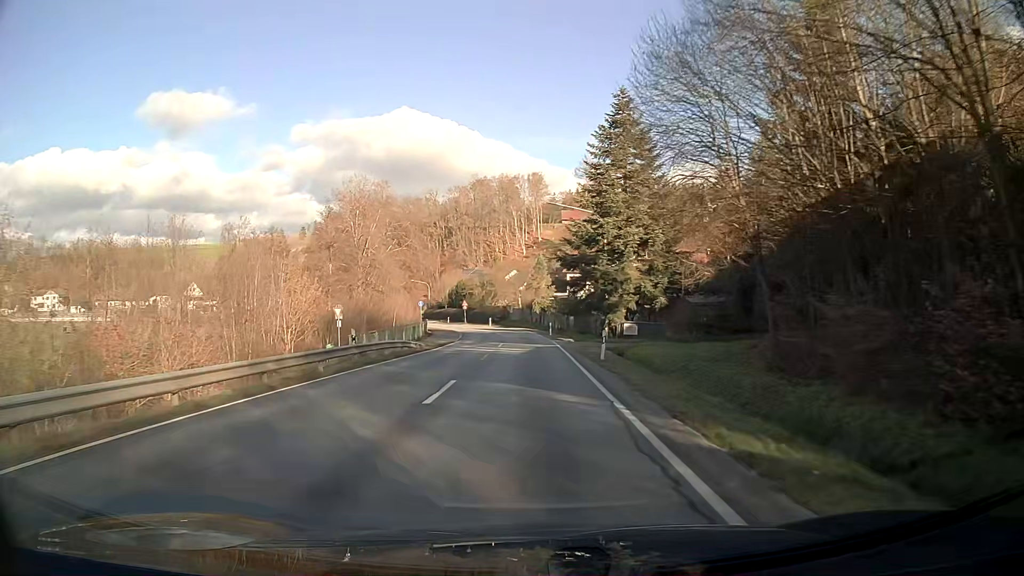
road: secondary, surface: asphalt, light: Day
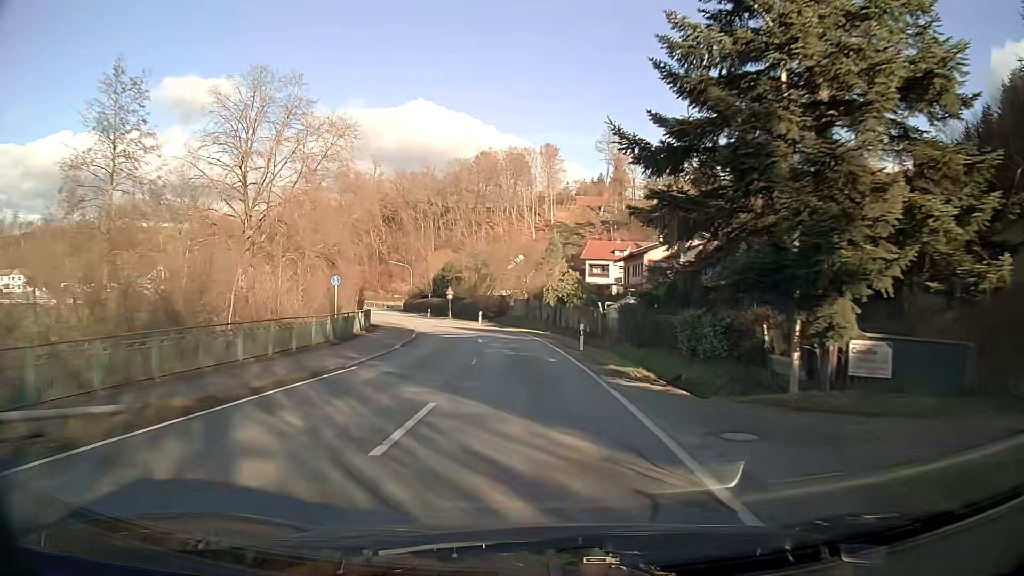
(-0.1, +28.1) m; -1°
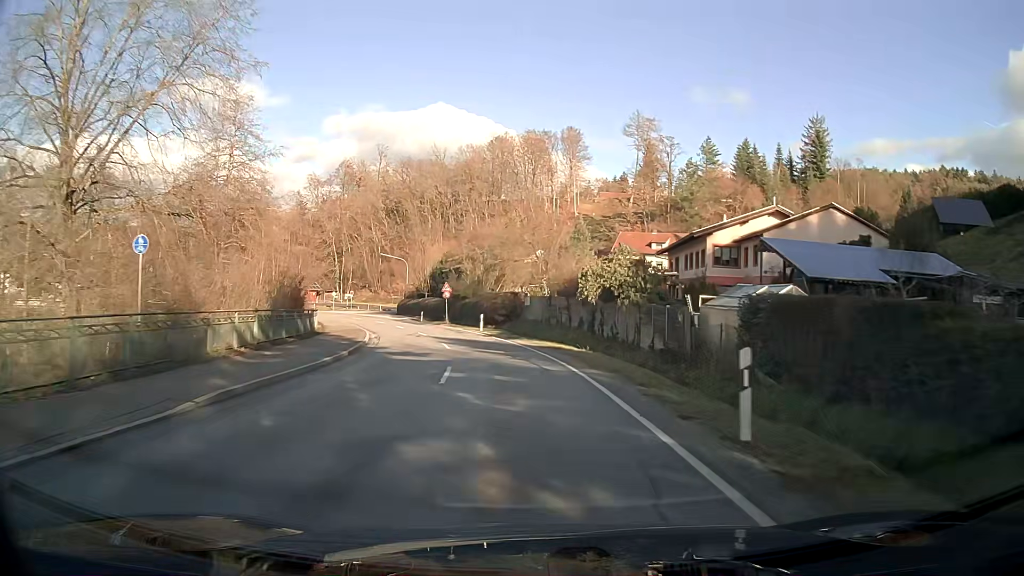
(-0.3, +18.3) m; -2°
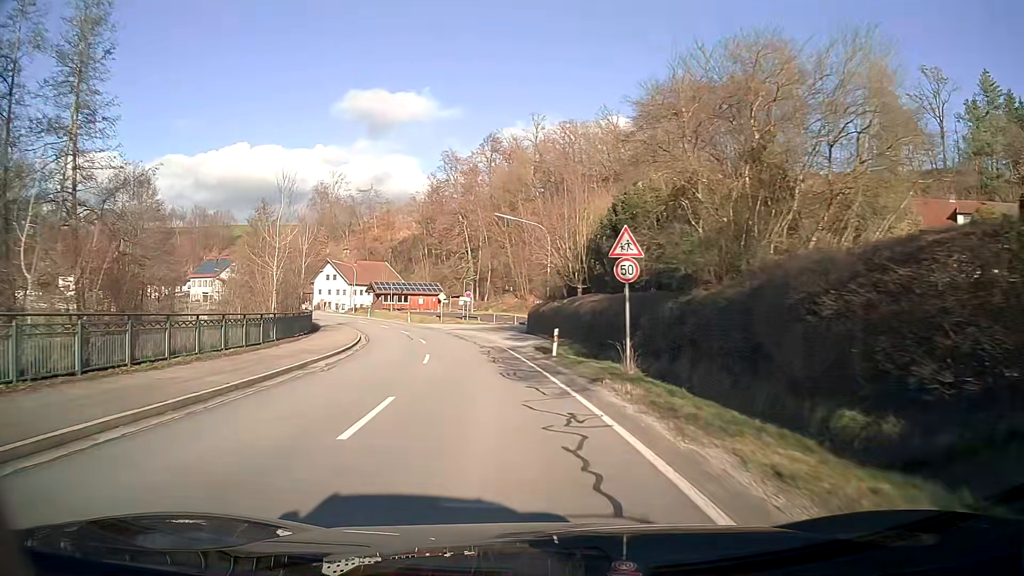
(-5.2, +41.4) m; -15°
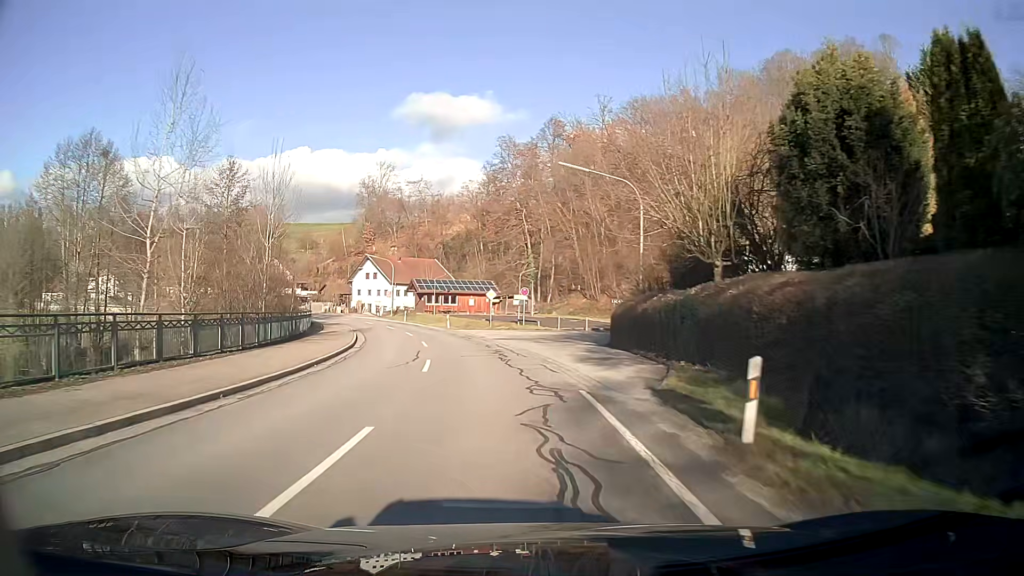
(-0.7, +15.3) m; -5°
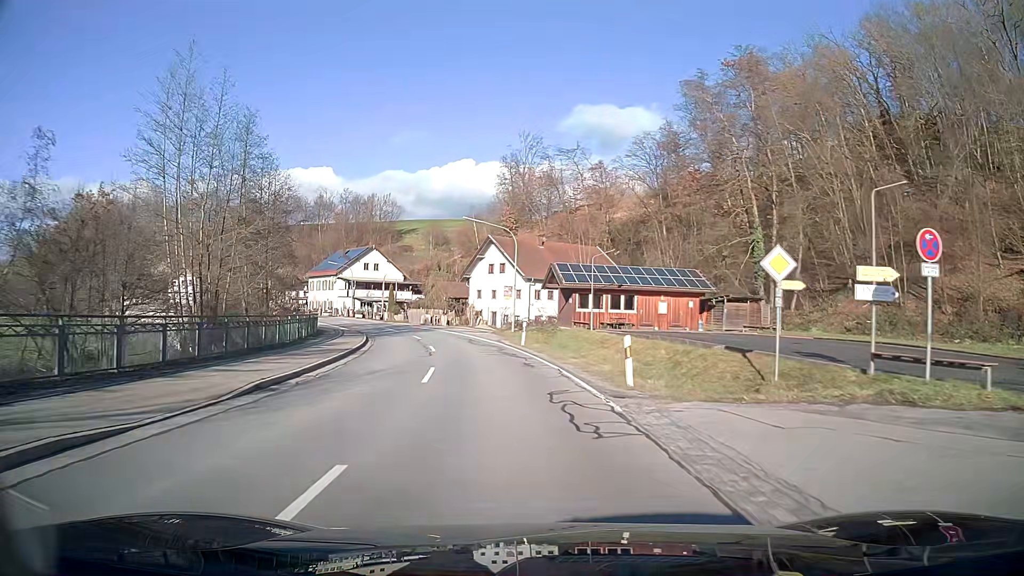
(-4.6, +38.0) m; -14°
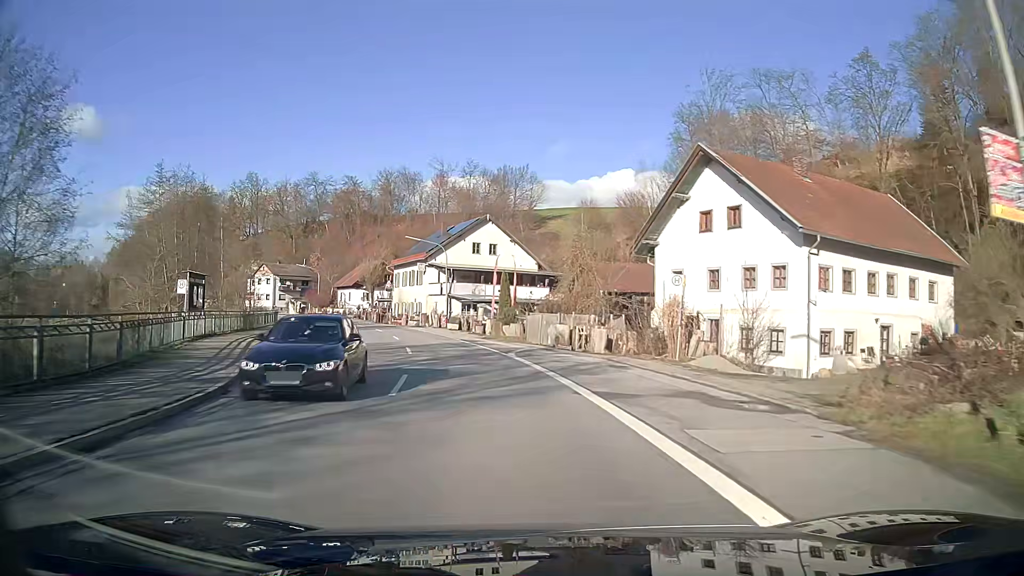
(-4.6, +38.7) m; -14°
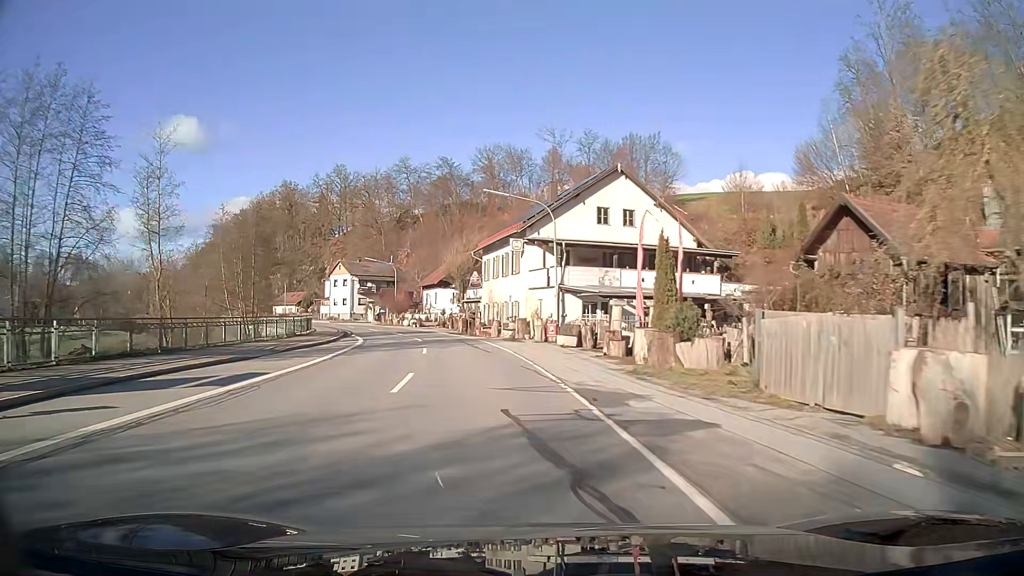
(-2.1, +23.5) m; -10°
